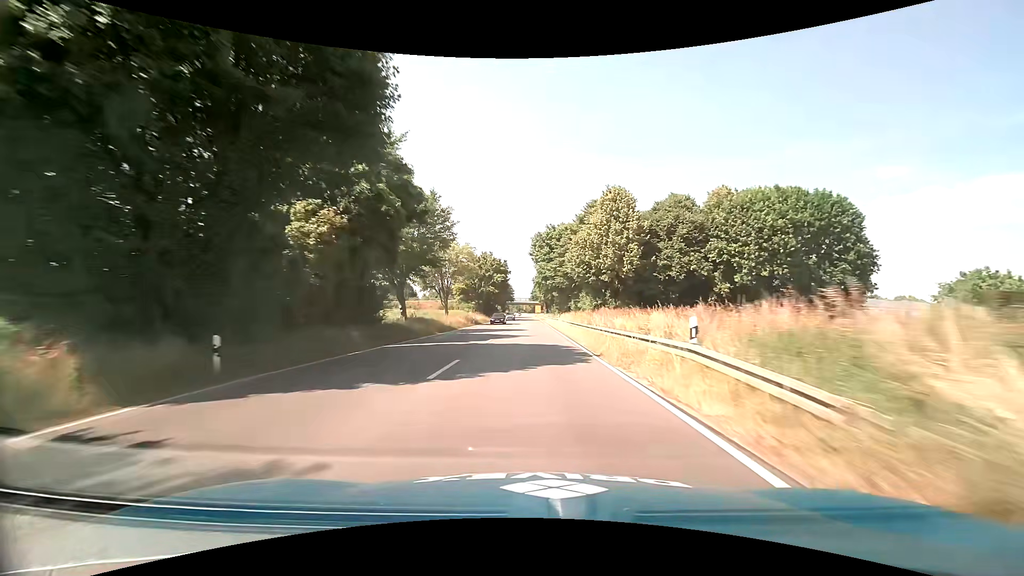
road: primary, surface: asphalt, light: Day
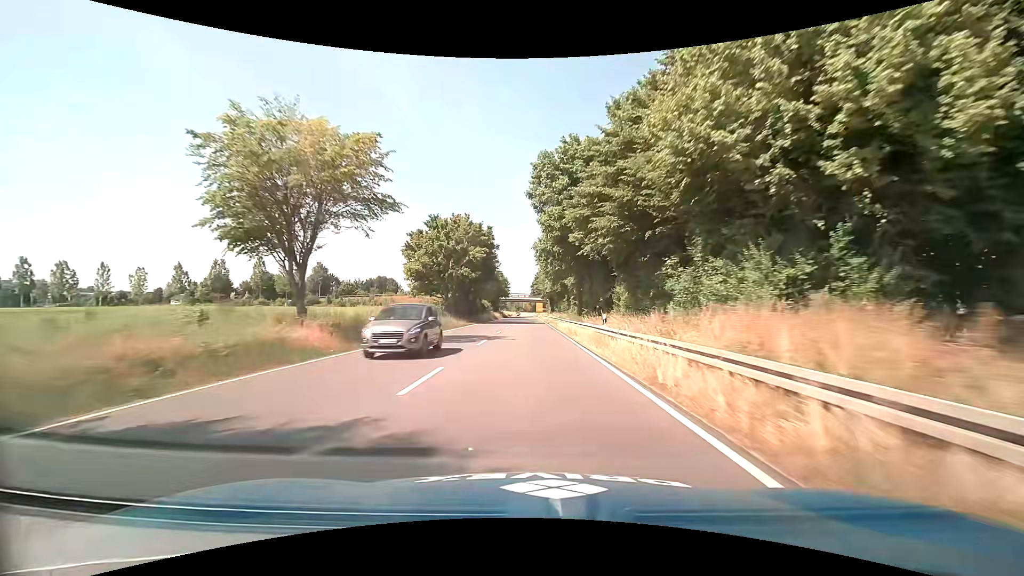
(0.0, +38.1) m; 0°
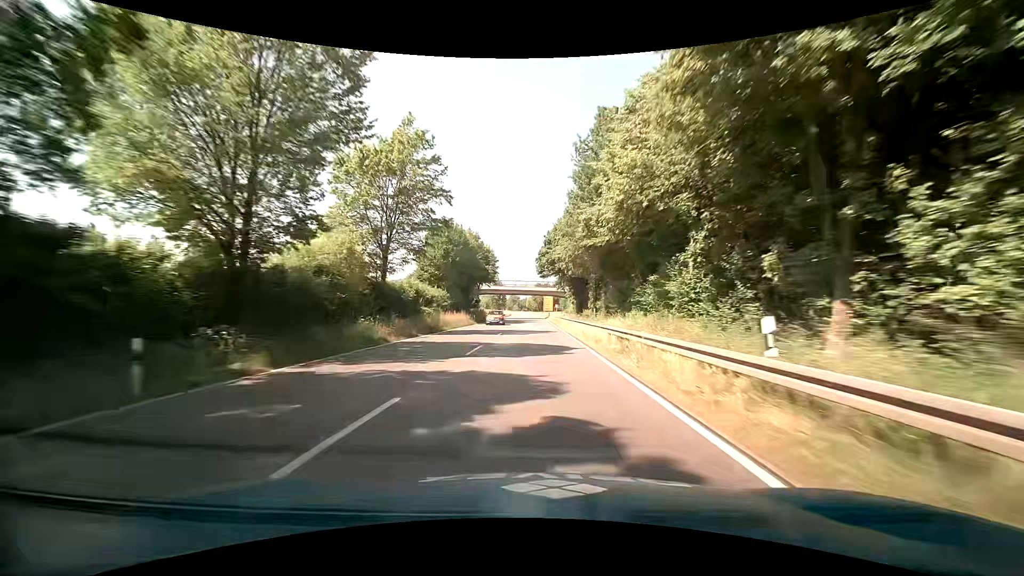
(+0.1, +64.3) m; 0°
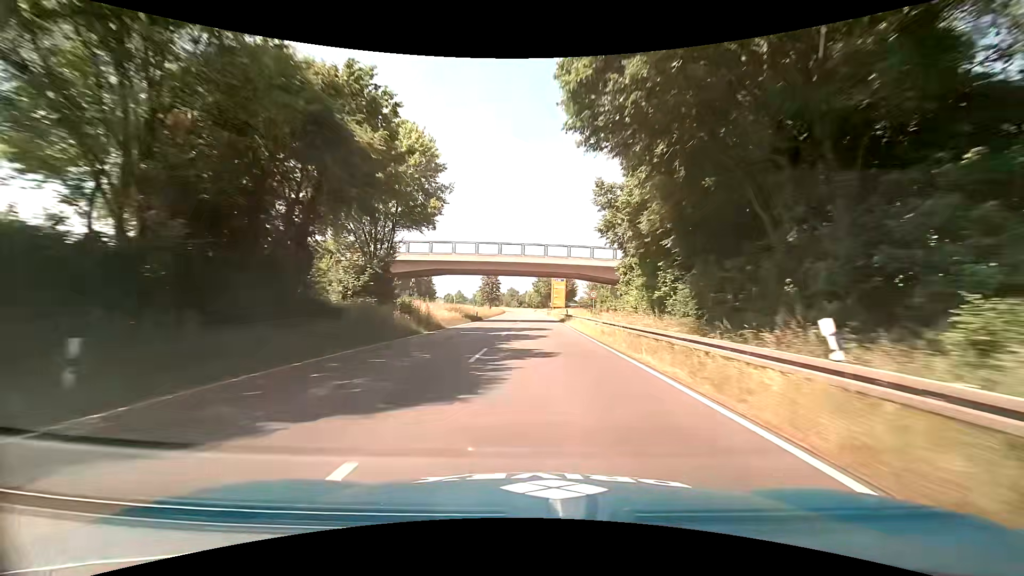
(-0.4, +51.4) m; 0°
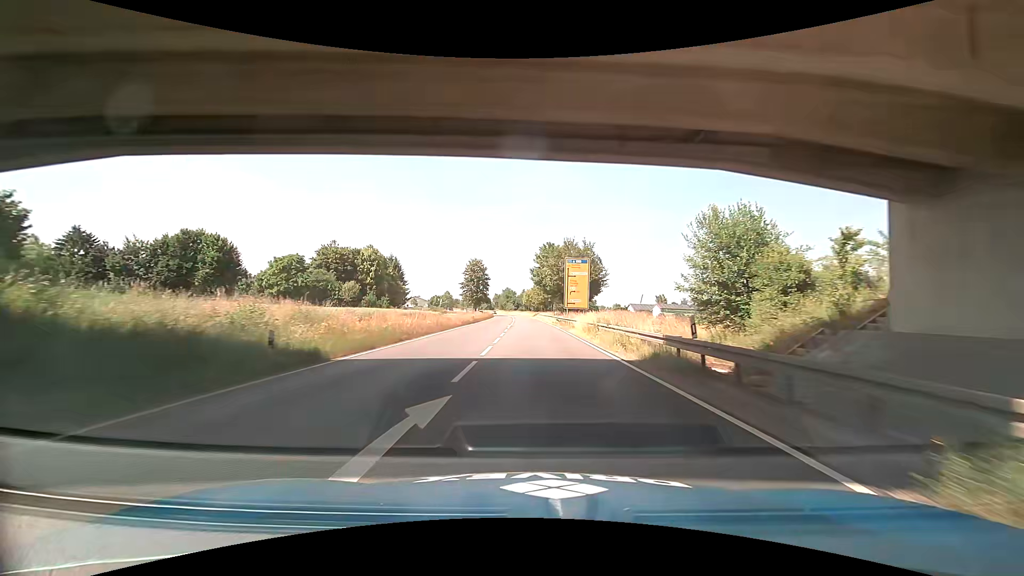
(0.0, +44.4) m; 0°
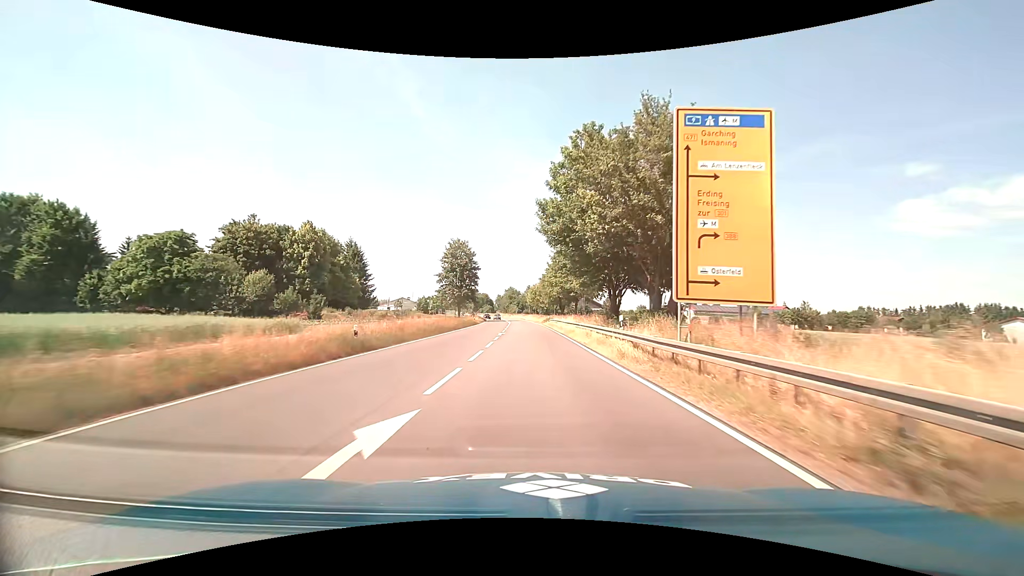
(-0.2, +43.1) m; -1°
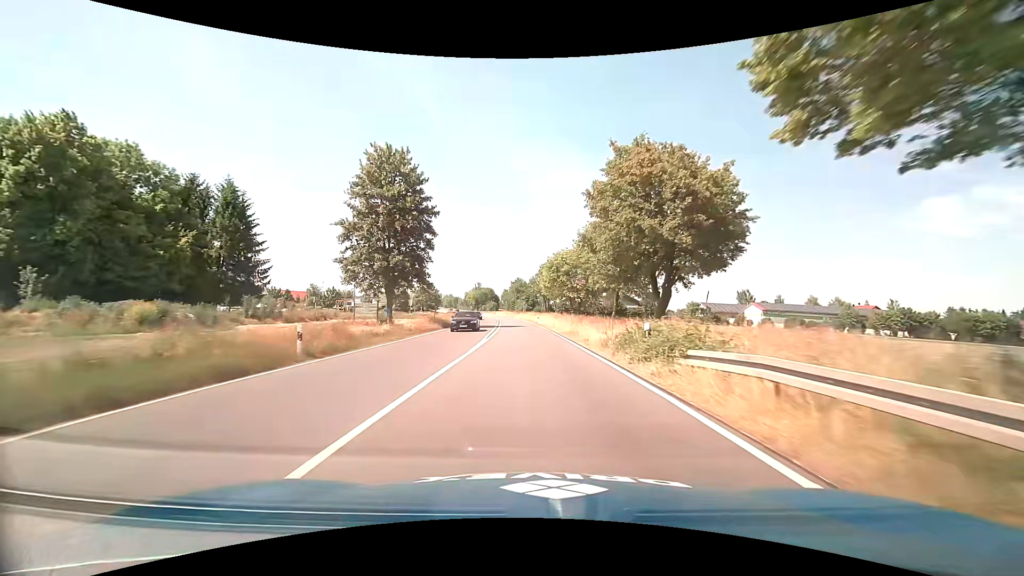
(-0.7, +54.6) m; -1°
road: trunk
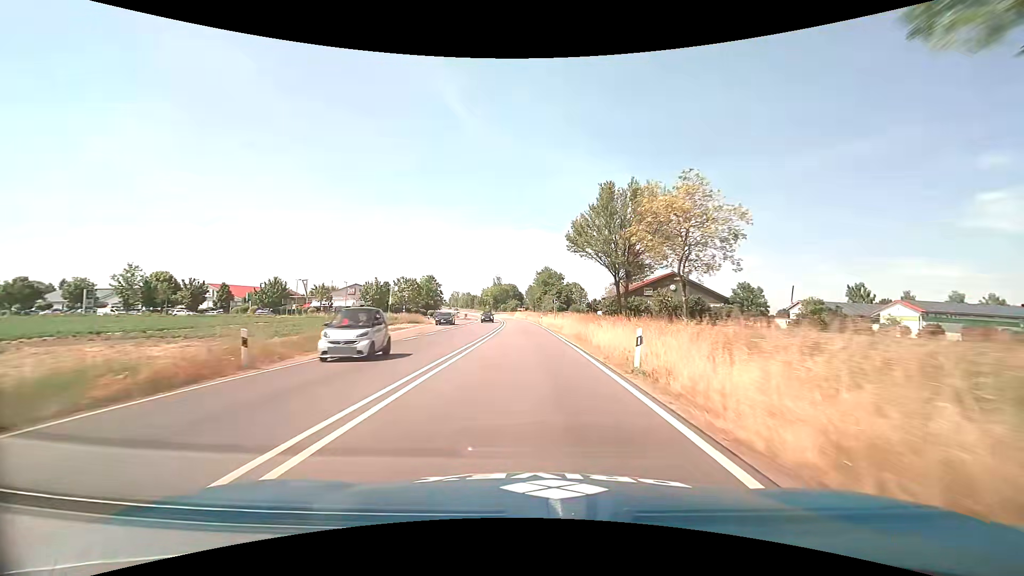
(-1.0, +52.3) m; -3°
(0, +10) (0, +20) (-1, +30) (-1, +40) (-1, +50) (-2, +60) (-2, +70) (-3, +80) (-4, +90) (-5, +100) m
